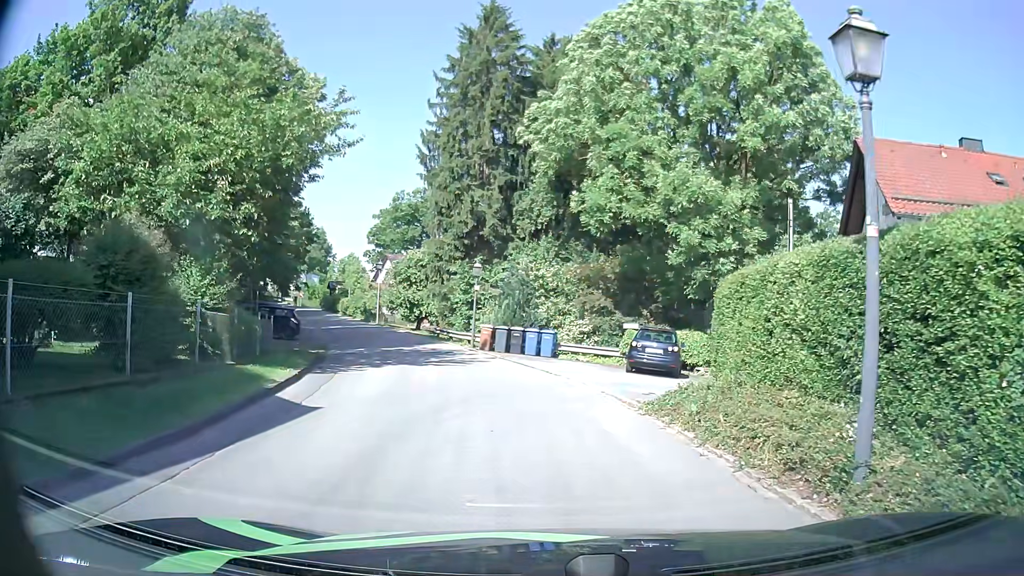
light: Day
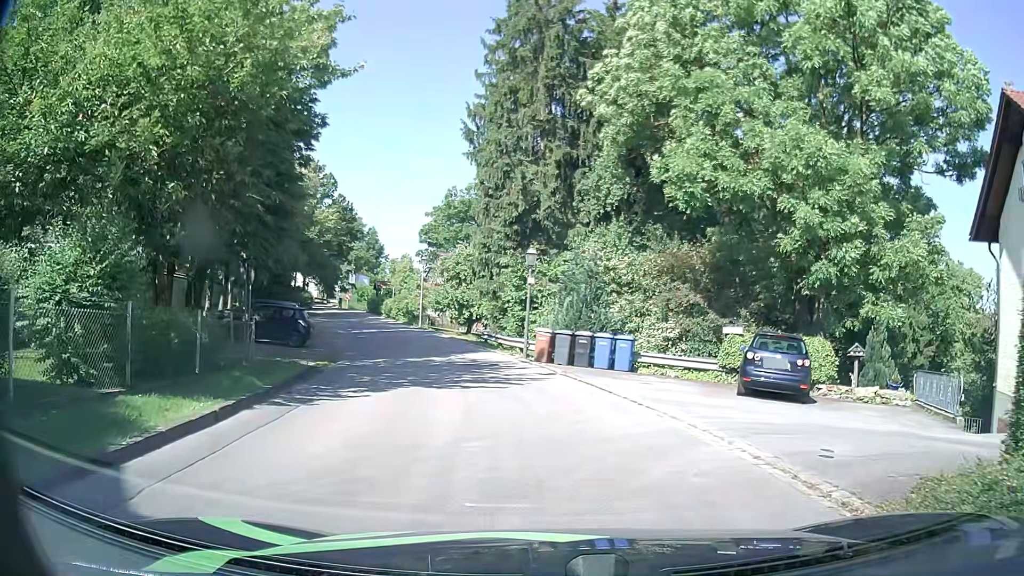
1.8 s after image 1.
(-0.3, +6.5) m; -4°
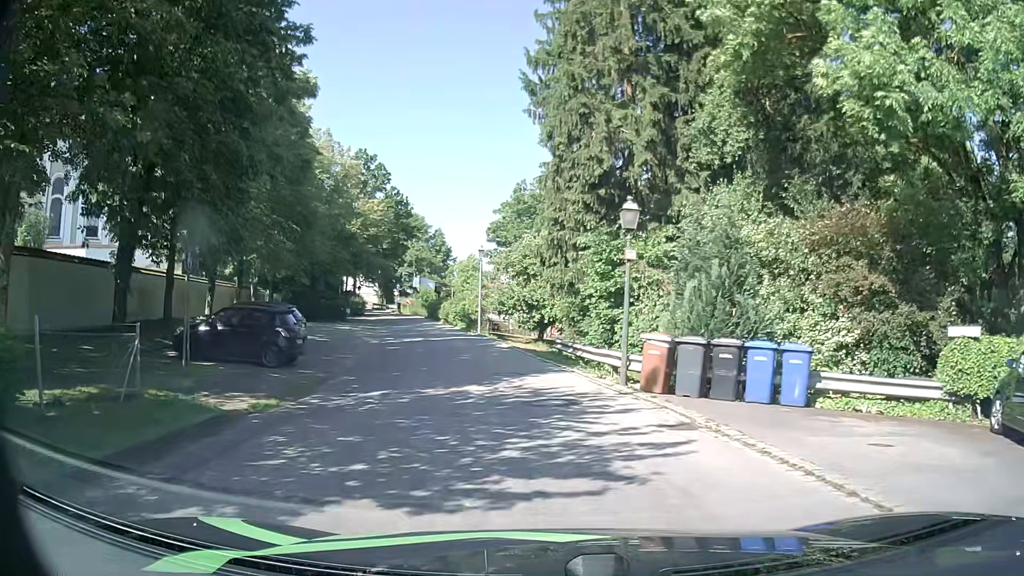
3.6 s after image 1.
(-0.6, +9.0) m; -7°
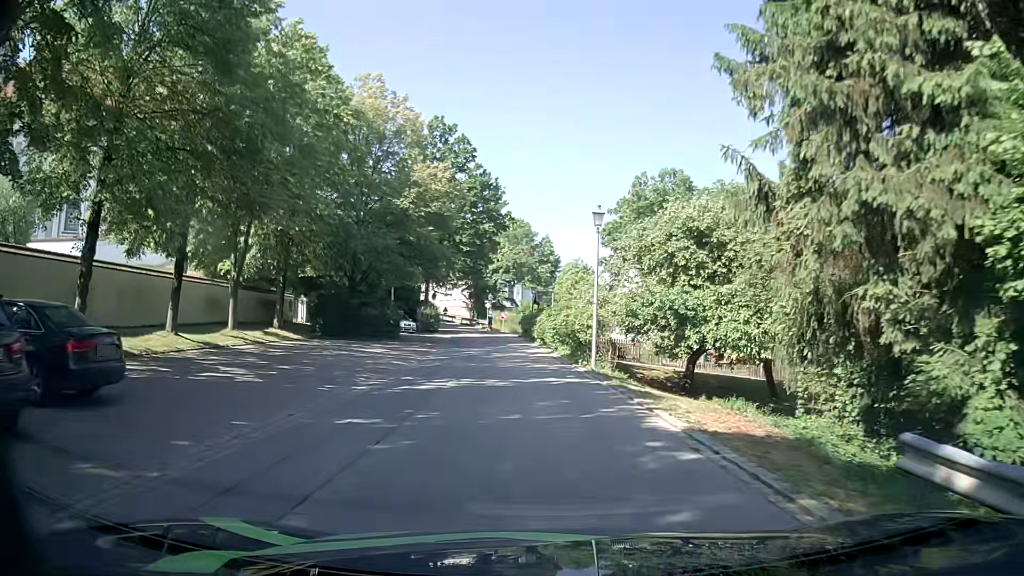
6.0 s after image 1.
(-1.8, +17.4) m; -9°
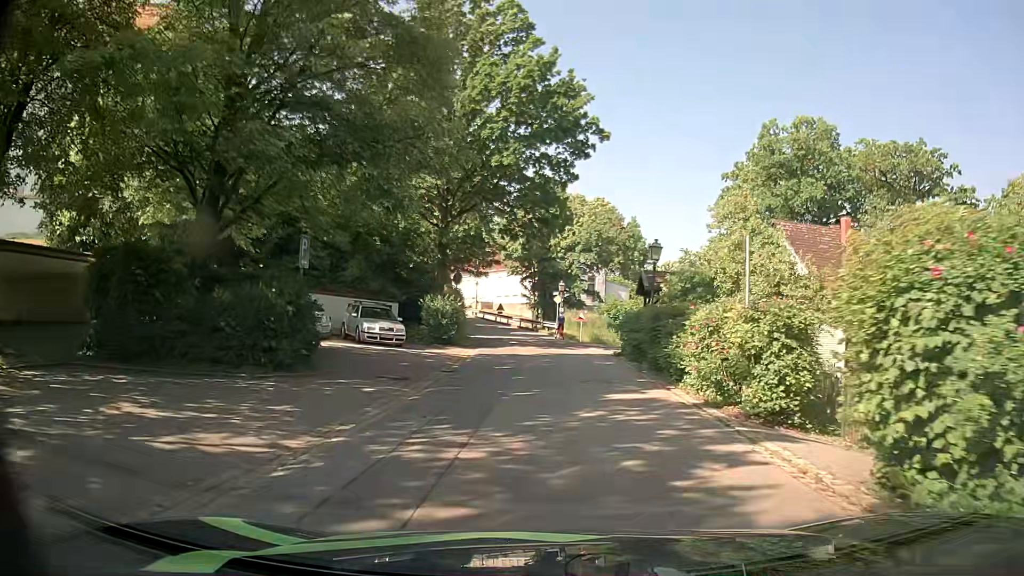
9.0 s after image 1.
(-1.9, +24.9) m; -7°
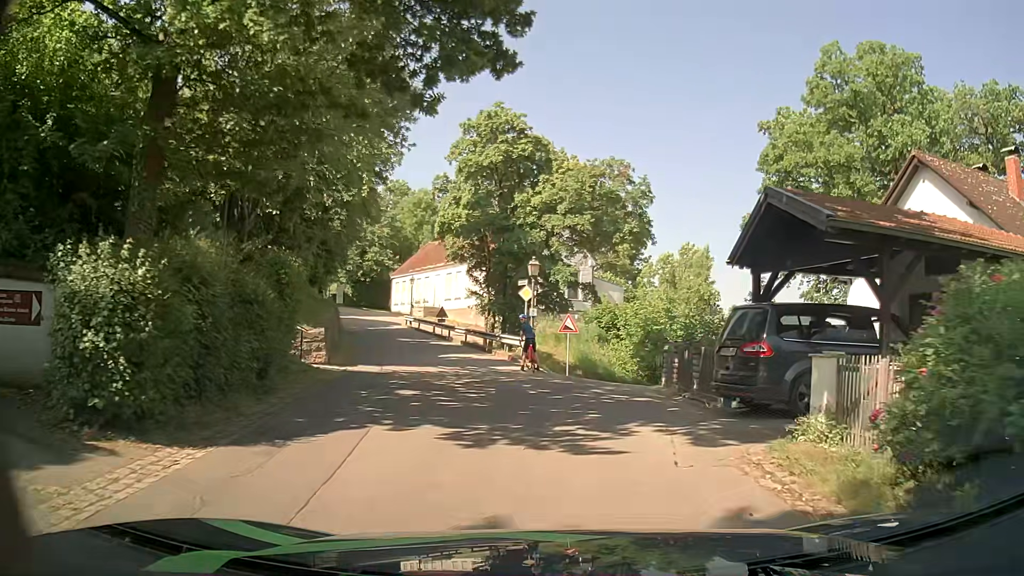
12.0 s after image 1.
(+0.3, +20.5) m; +3°
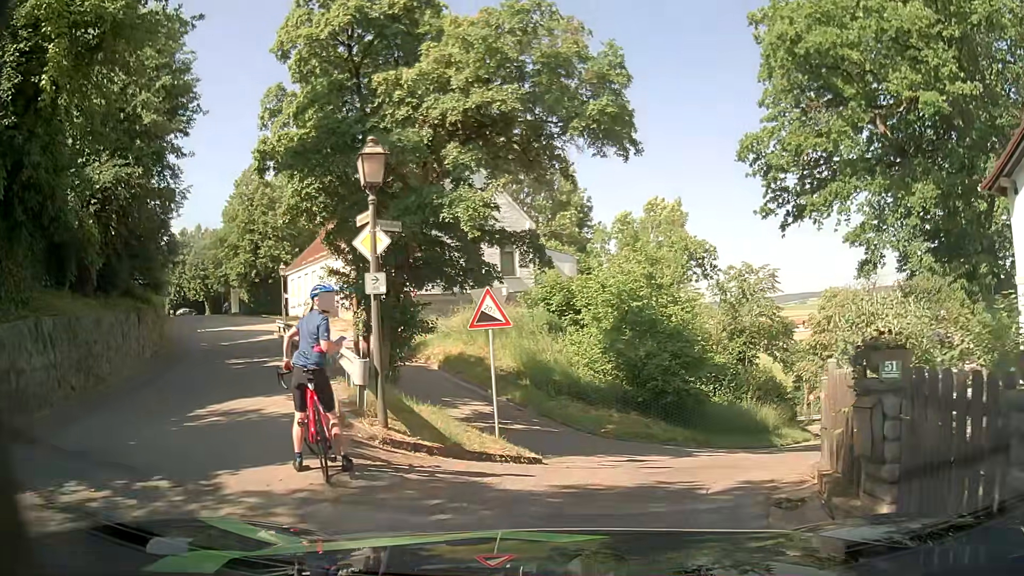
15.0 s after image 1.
(+0.7, +14.3) m; +5°
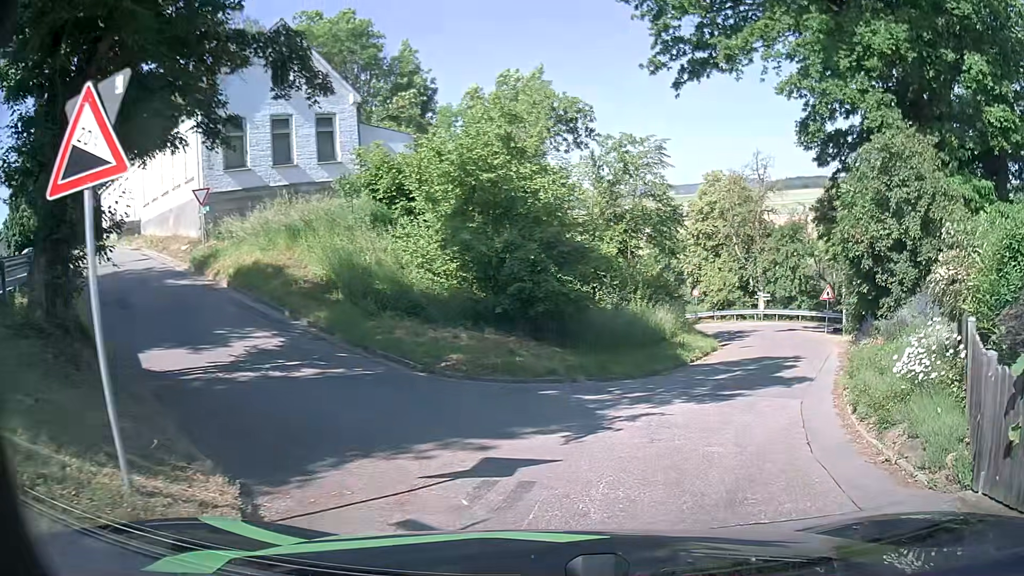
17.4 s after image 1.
(+0.7, +8.2) m; +11°
(+2, +10) (+6, +19) (+10, +28) (+13, +38) (+13, +48) (+11, +57) (+6, +66) (-1, +73) (-8, +81) (-14, +89) m
